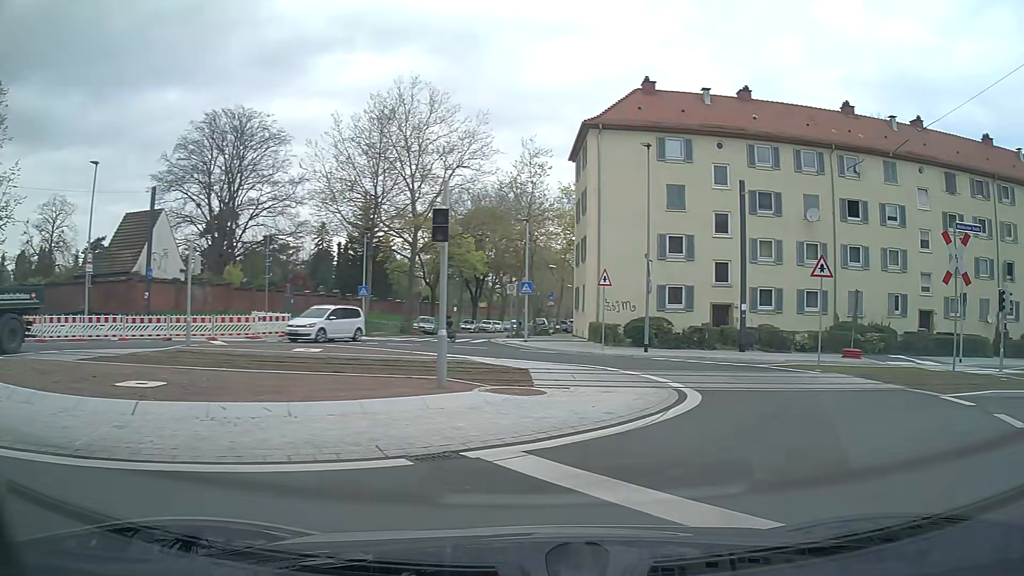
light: Day
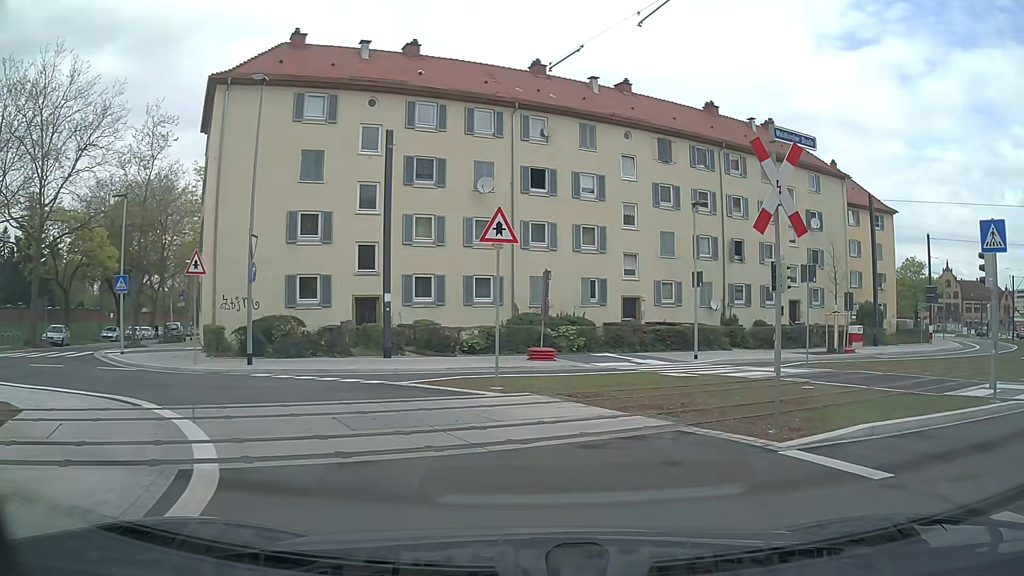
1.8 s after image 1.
(+2.4, +7.6) m; +28°
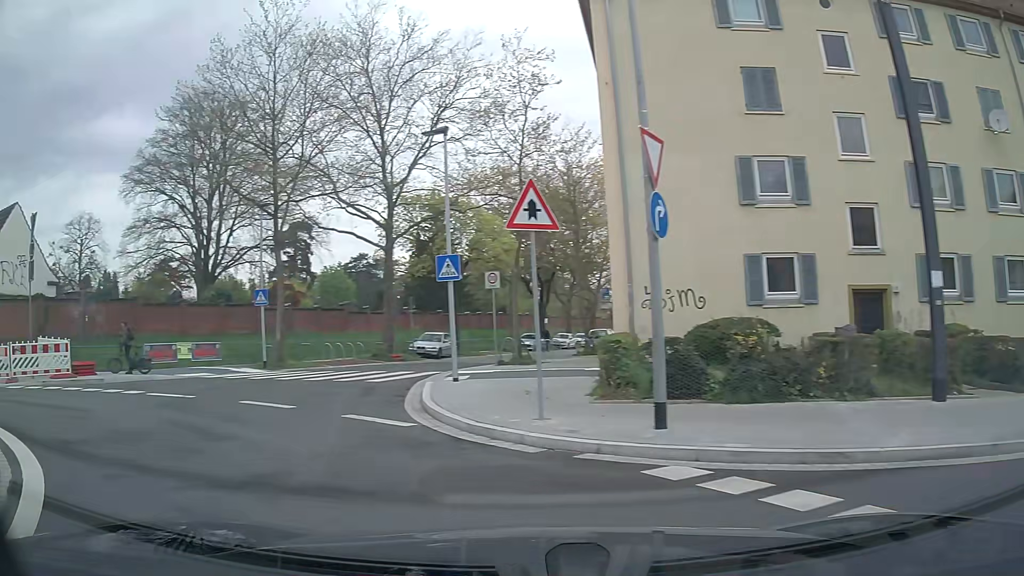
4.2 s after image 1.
(-3.0, +10.7) m; -43°
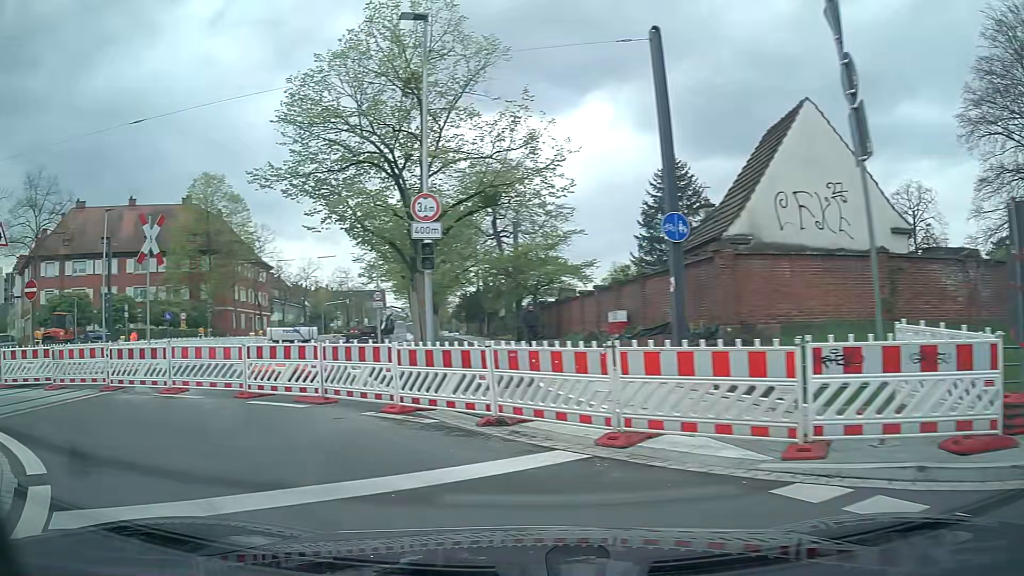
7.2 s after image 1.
(-7.9, +11.2) m; -72°
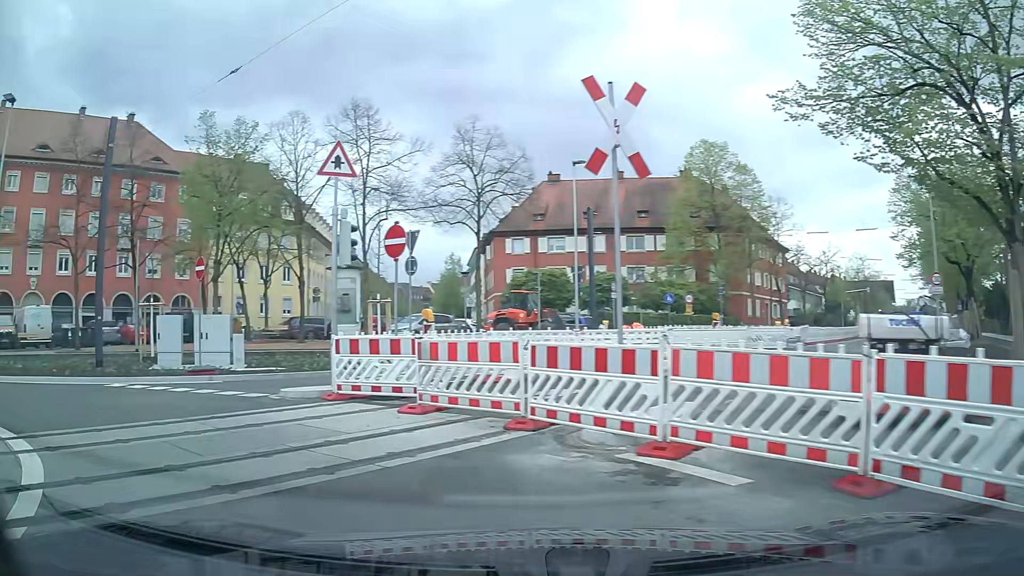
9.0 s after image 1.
(-3.1, +8.1) m; -42°
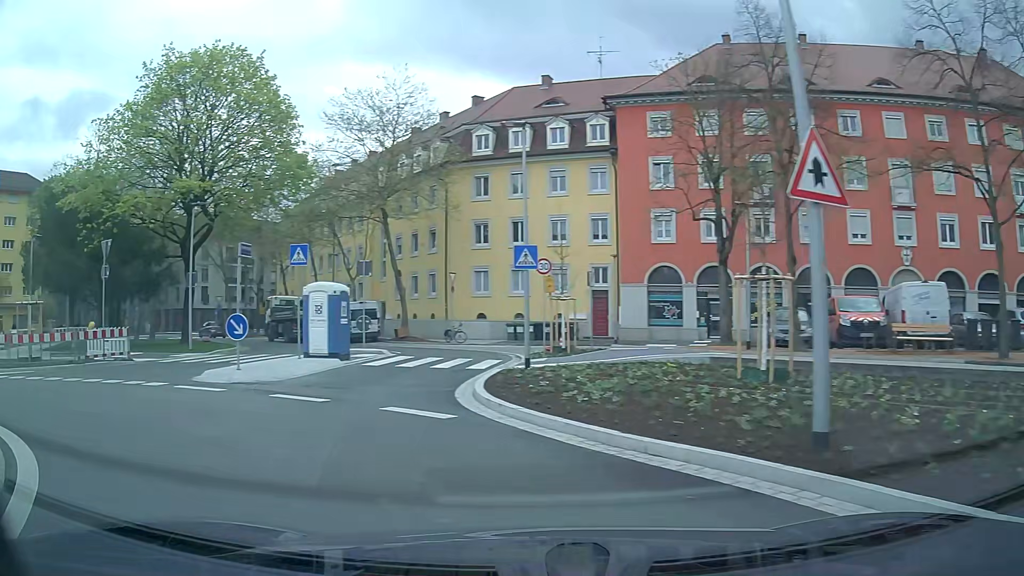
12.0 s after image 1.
(-8.7, +11.1) m; -76°
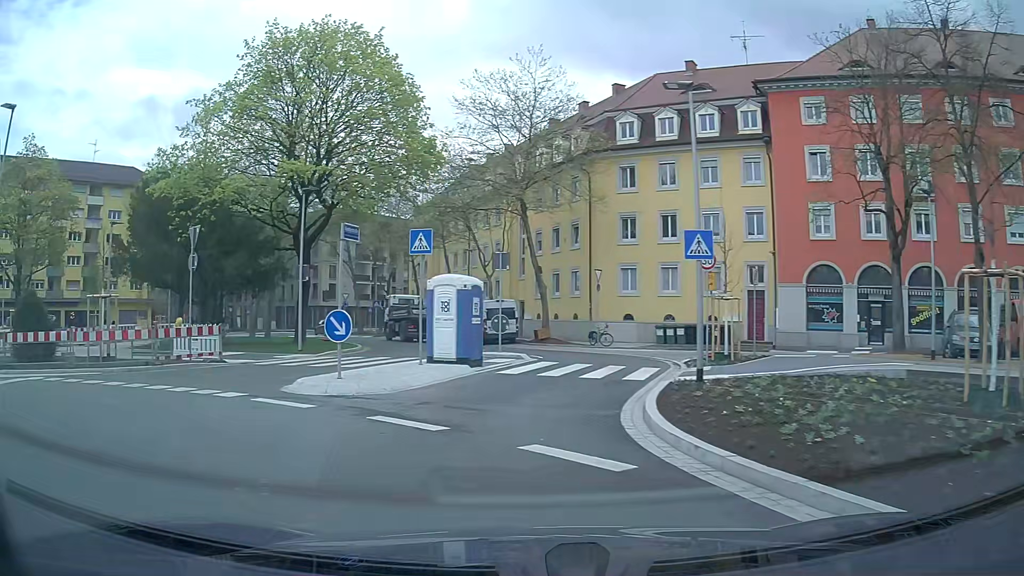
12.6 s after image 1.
(-0.3, +3.1) m; -12°
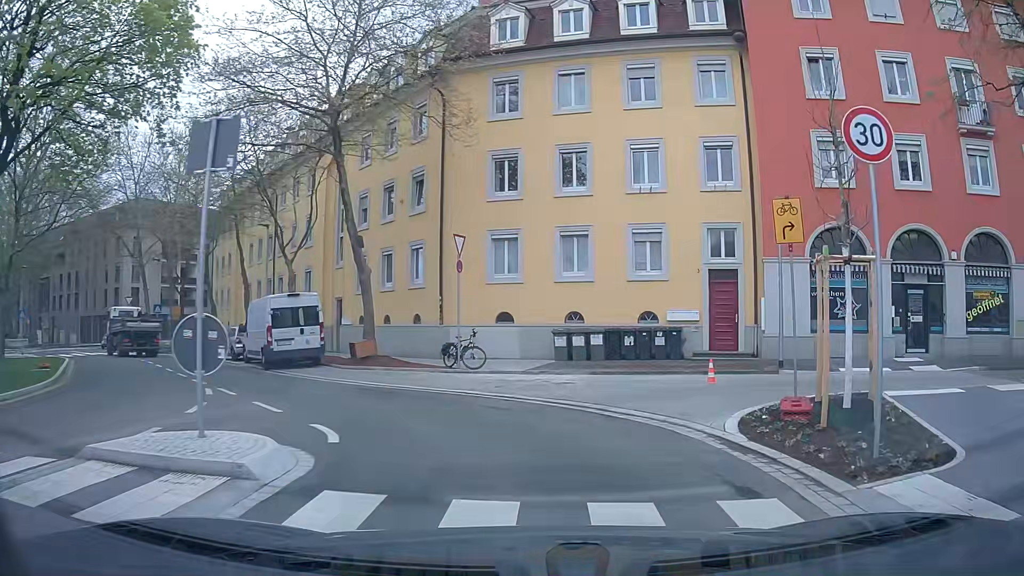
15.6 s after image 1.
(+0.9, +15.2) m; +17°
